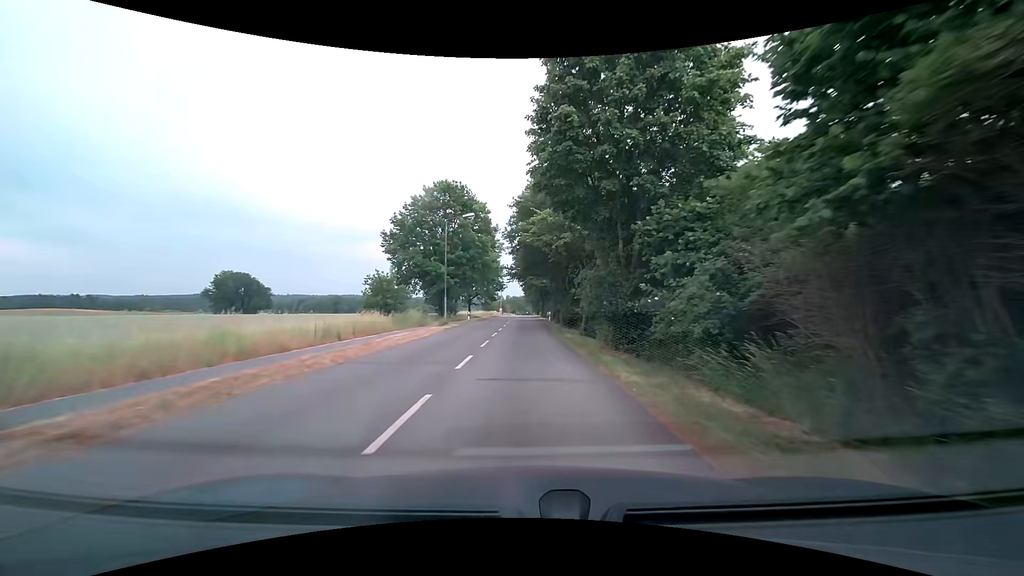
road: residential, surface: asphalt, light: Day
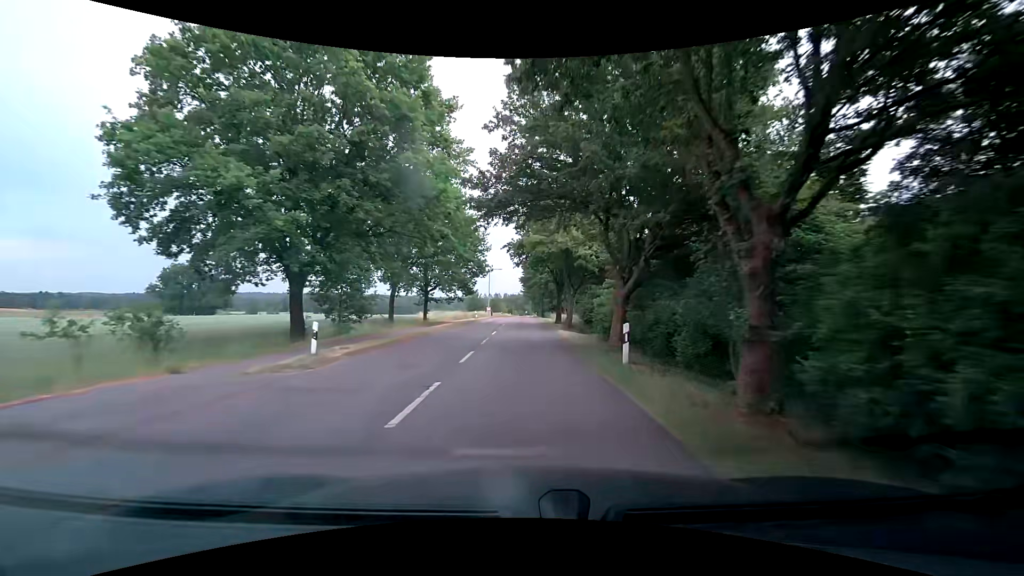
(+0.3, +36.2) m; 0°
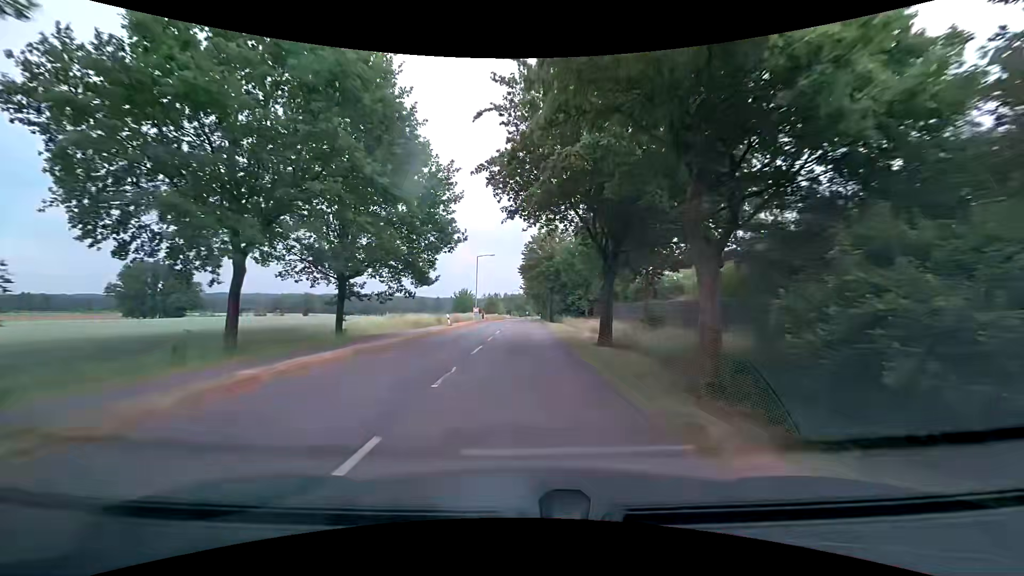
(+0.2, +22.2) m; +1°
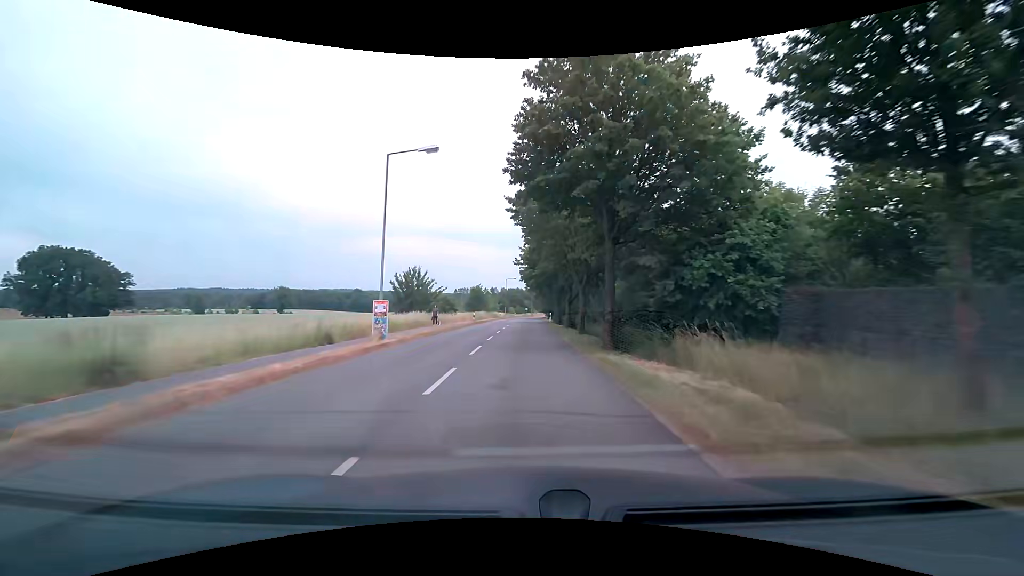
(-0.6, +38.1) m; -1°
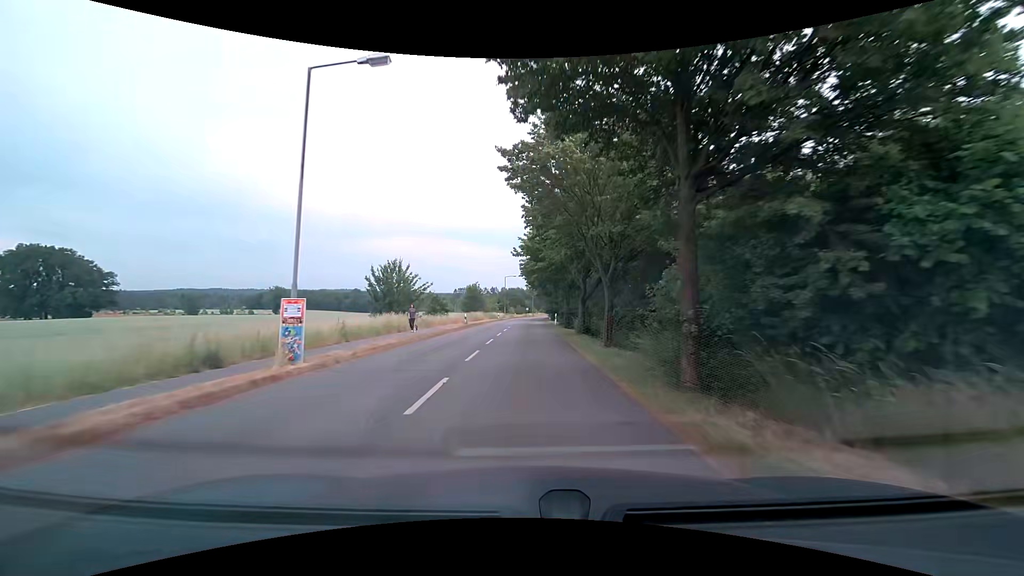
(0.0, +7.5) m; 0°
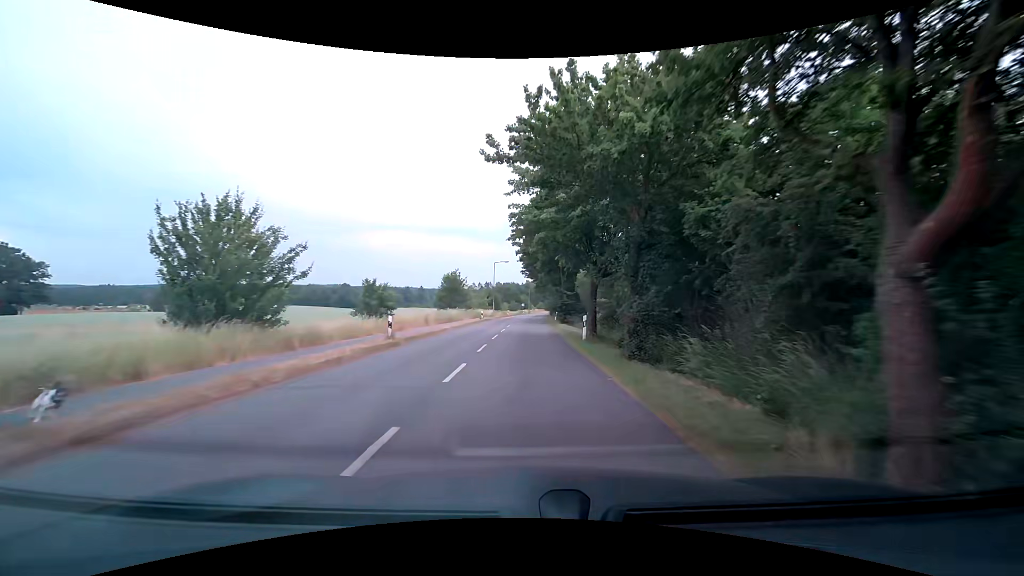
(+0.1, +22.2) m; 0°
(0, +10) (0, +20) (0, +30) (+1, +40) (+1, +50) (+1, +60) (+2, +70) (+2, +80) (+3, +90) (+4, +100) m
